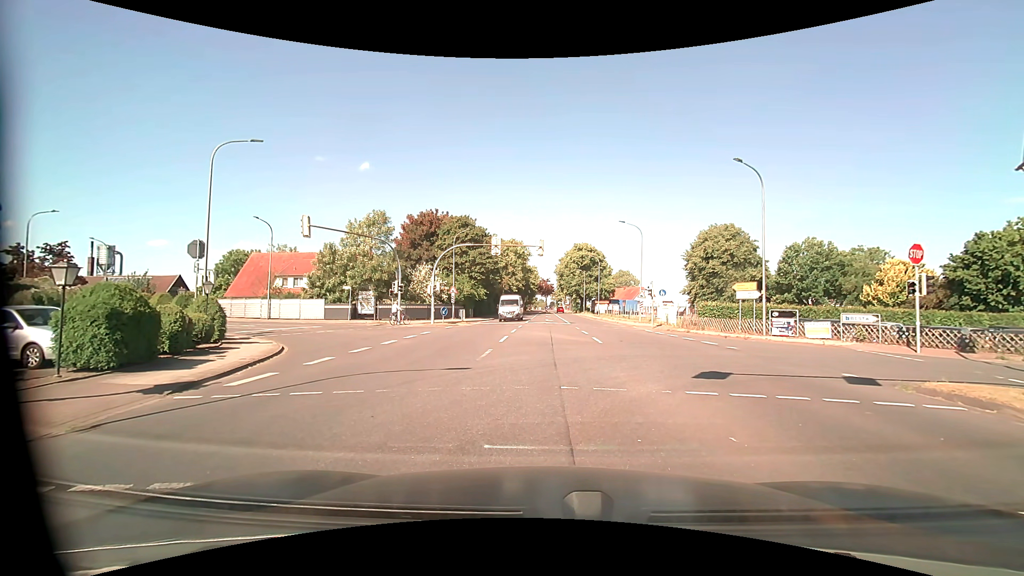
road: tertiary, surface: asphalt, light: Day
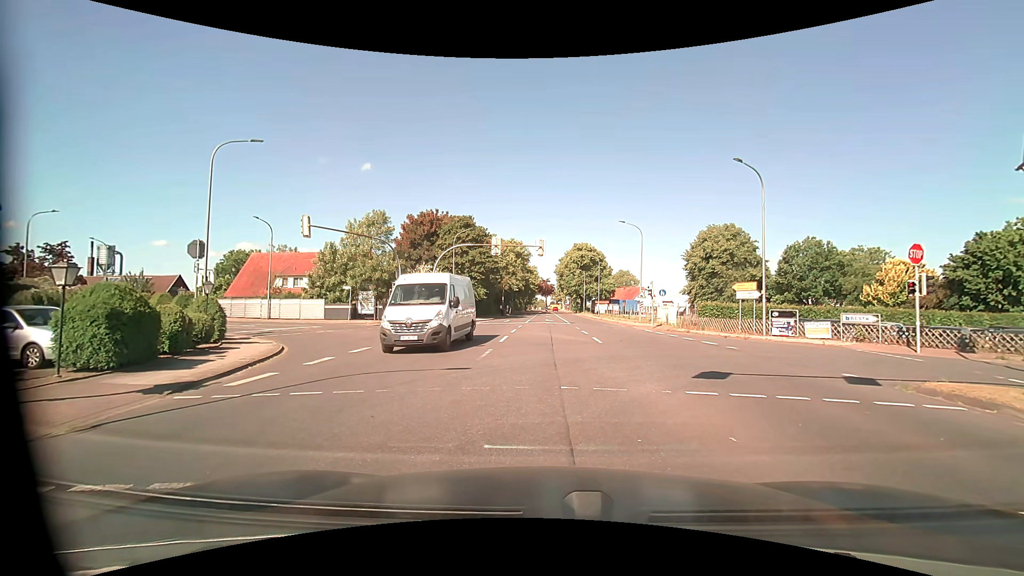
(0.0, 0.0) m; 0°
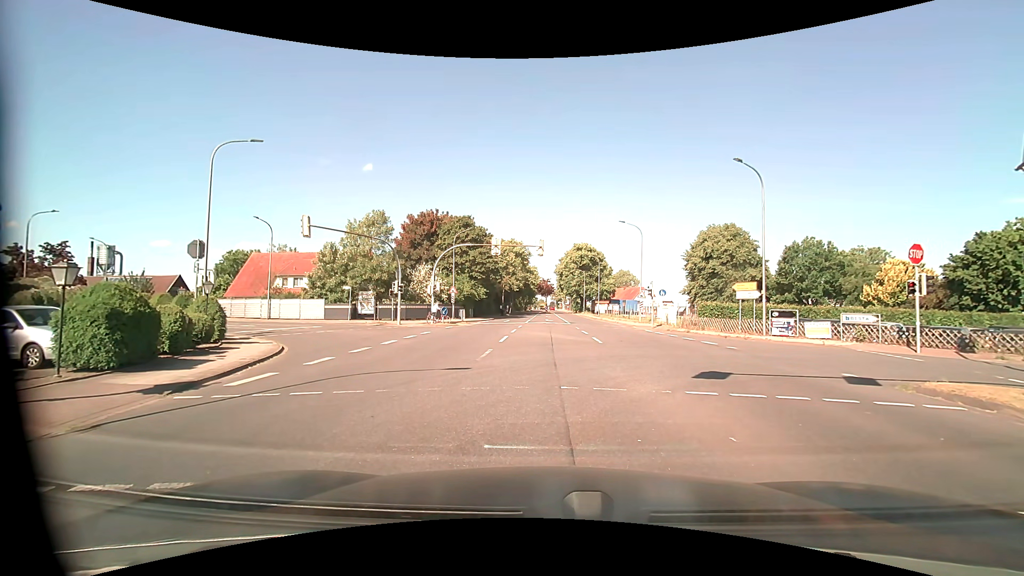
(0.0, 0.0) m; 0°
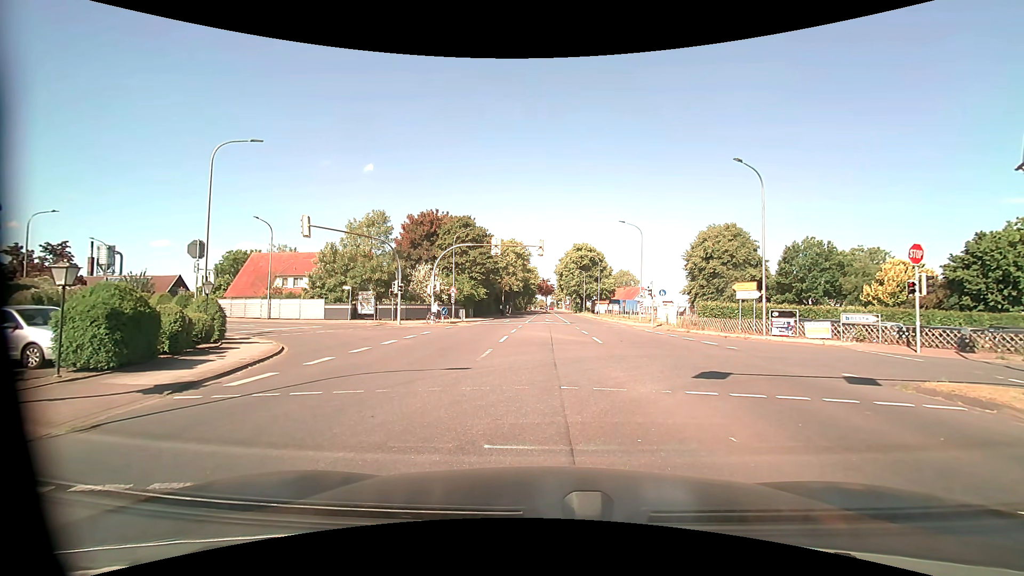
(0.0, 0.0) m; 0°
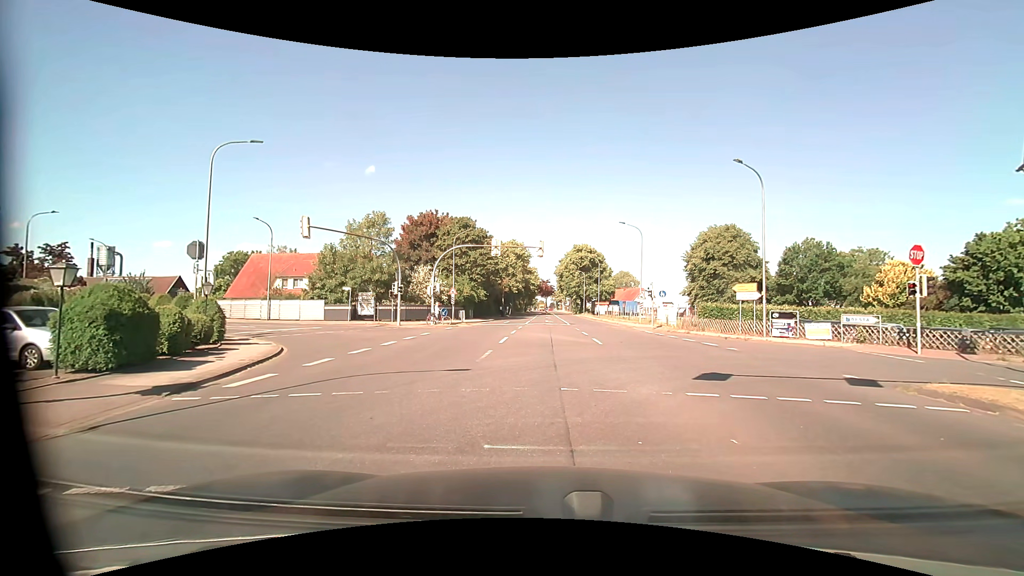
(0.0, 0.0) m; 0°
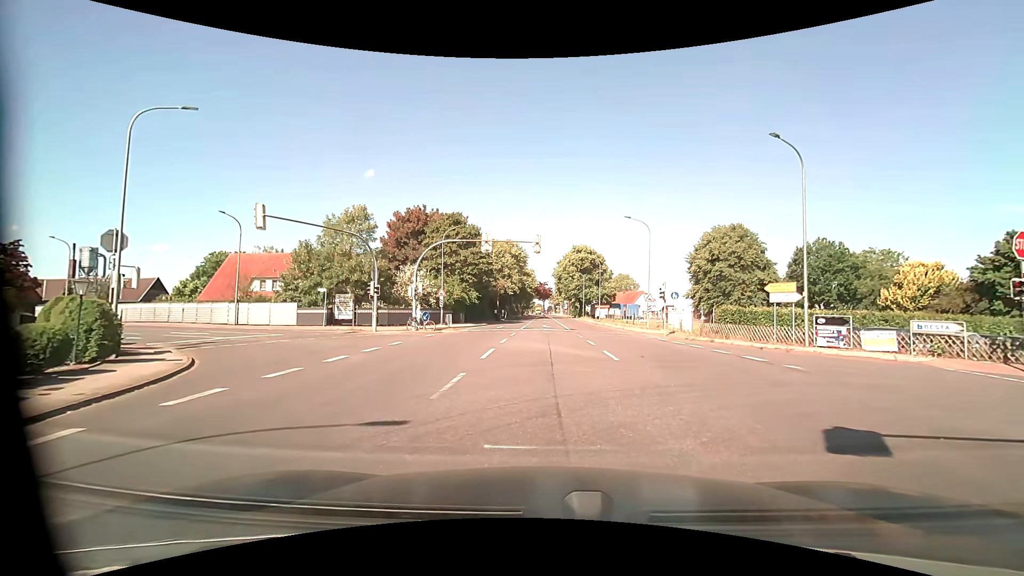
(0.0, +5.1) m; 0°
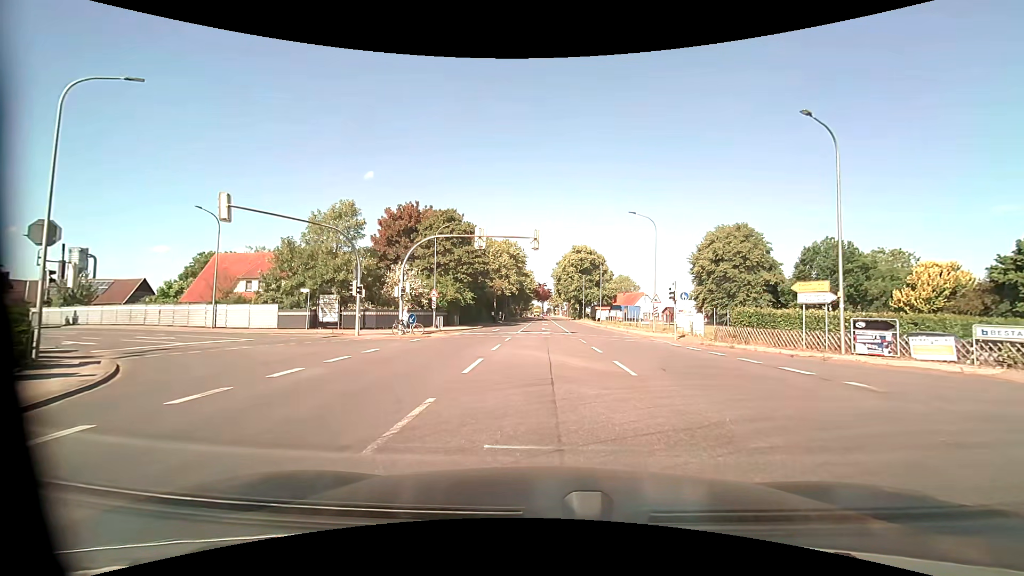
(0.0, +2.9) m; 0°
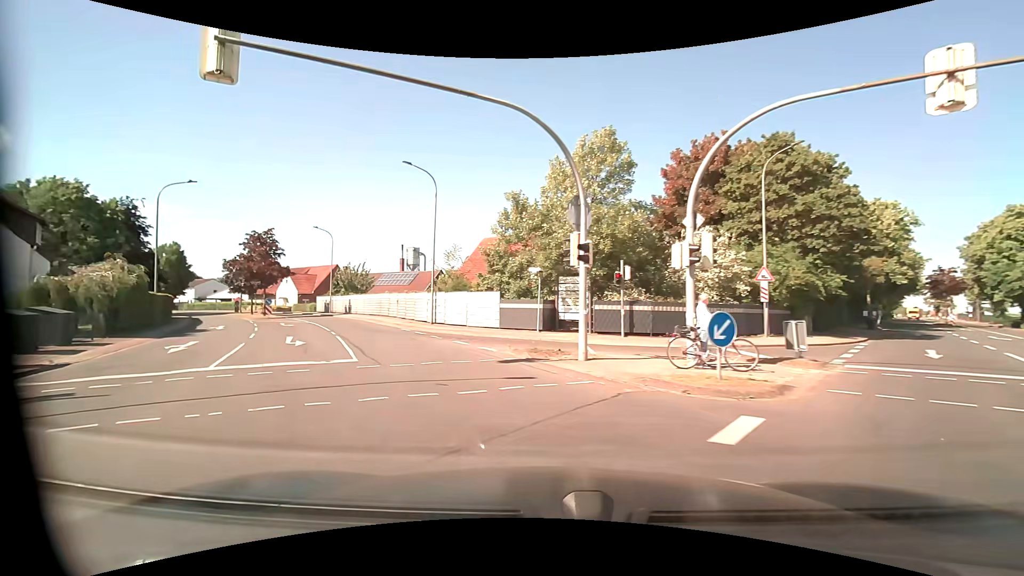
(-3.8, +18.2) m; -34°
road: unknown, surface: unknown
(-2, +10) (-6, +19) (-10, +28) (-15, +37) (-20, +45) (-26, +53) (-33, +61) (-40, +68) (-47, +74) (-55, +81) m
